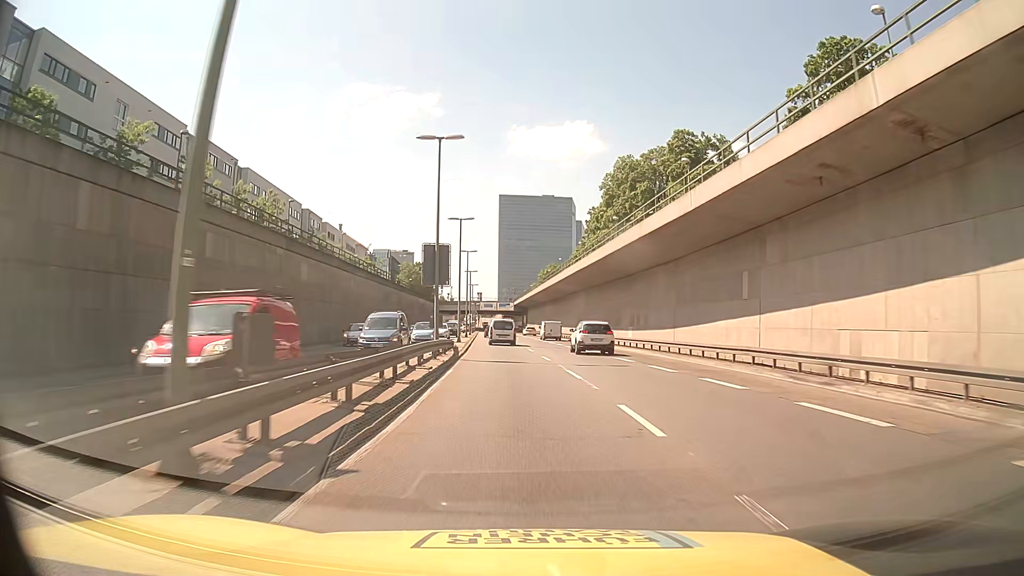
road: trunk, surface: asphalt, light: Day
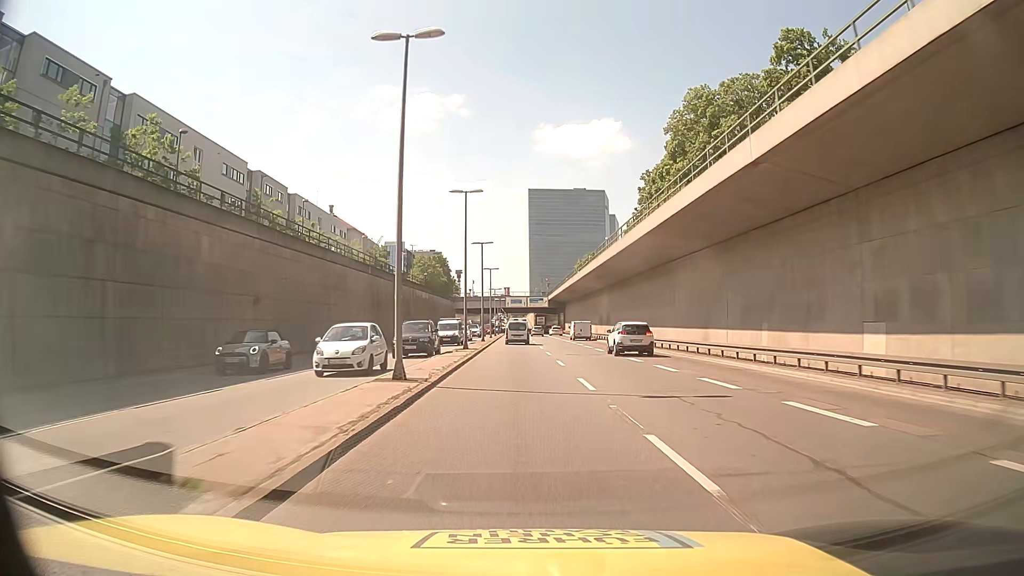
(-1.1, +30.1) m; -3°
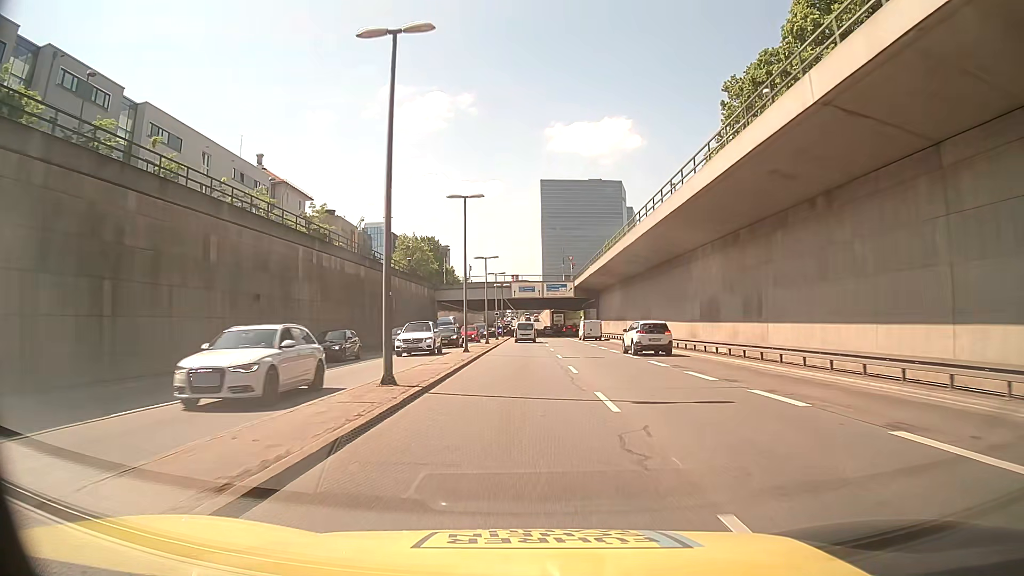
(-0.4, +40.2) m; -1°
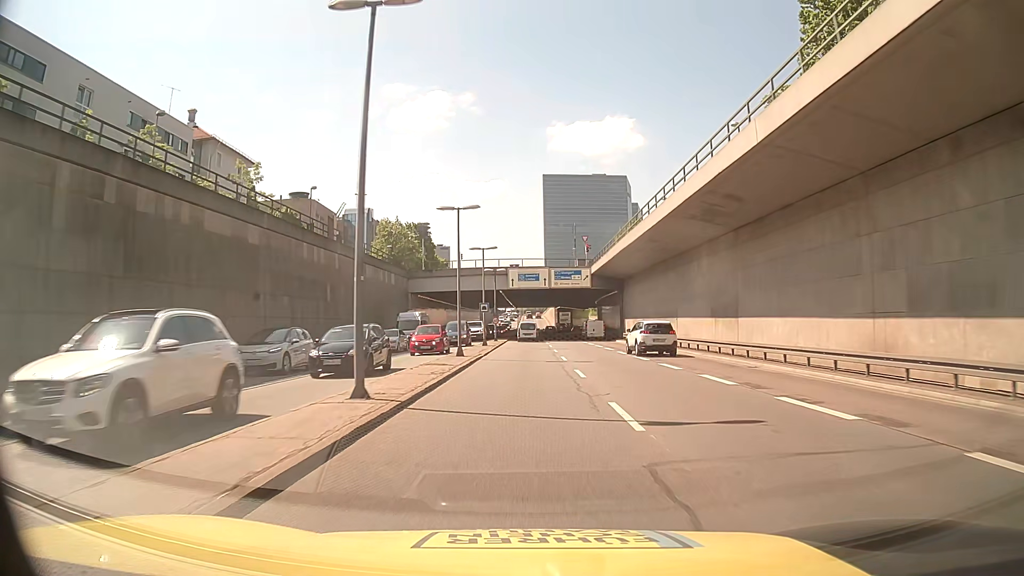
(0.0, +20.2) m; 0°
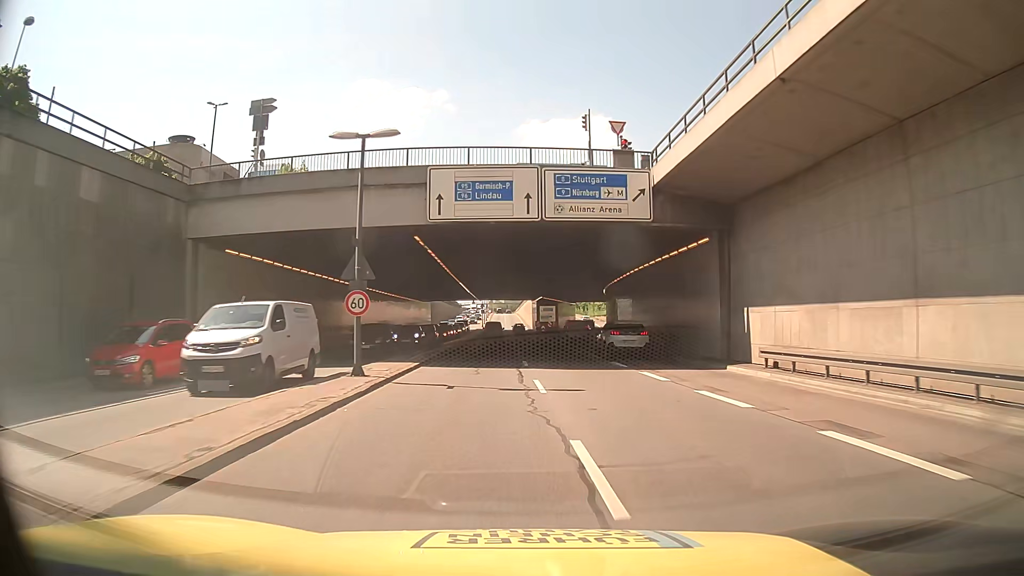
(+0.6, +40.4) m; +2°
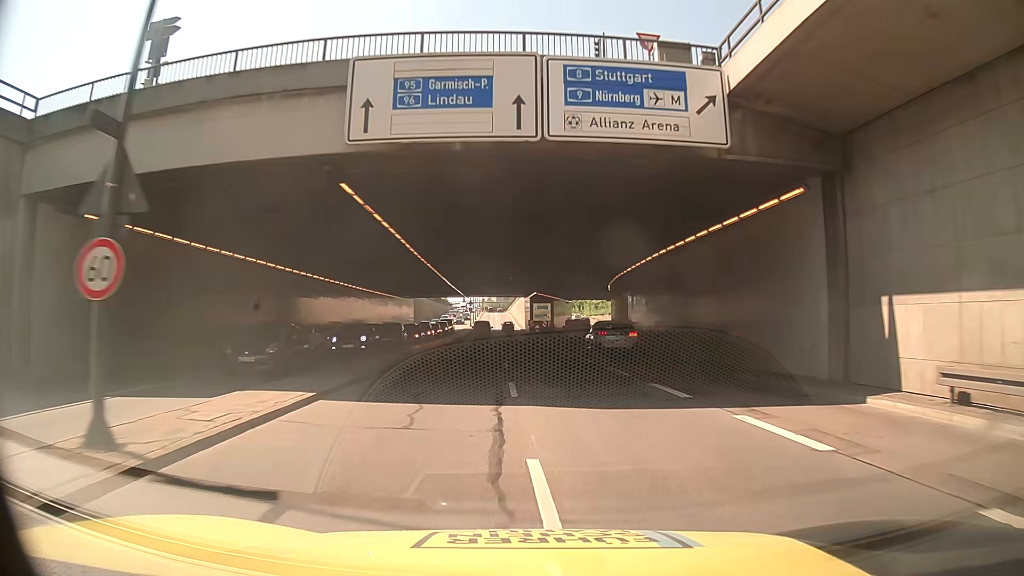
(+0.1, +10.1) m; +1°
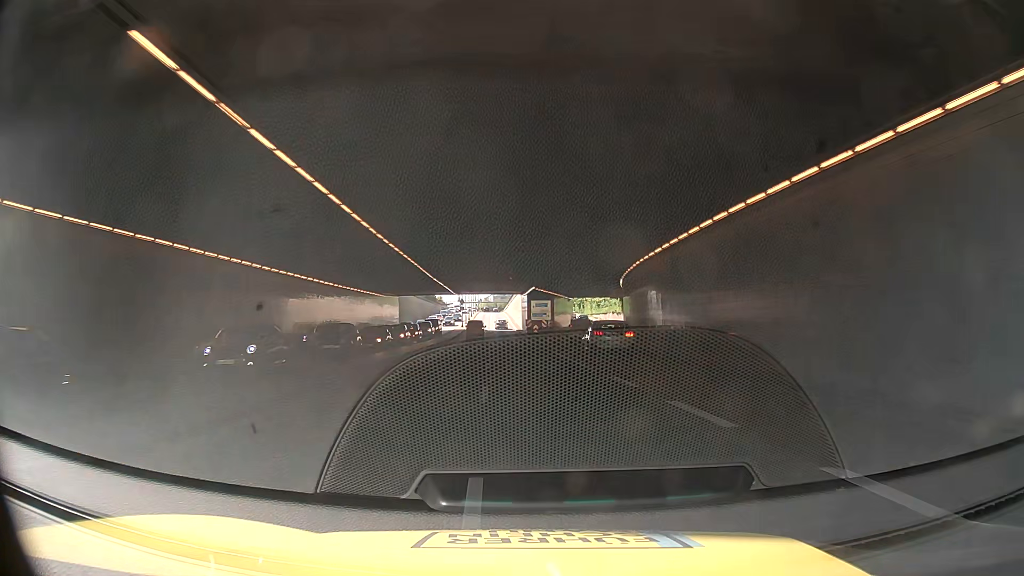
(0.0, +10.1) m; 0°
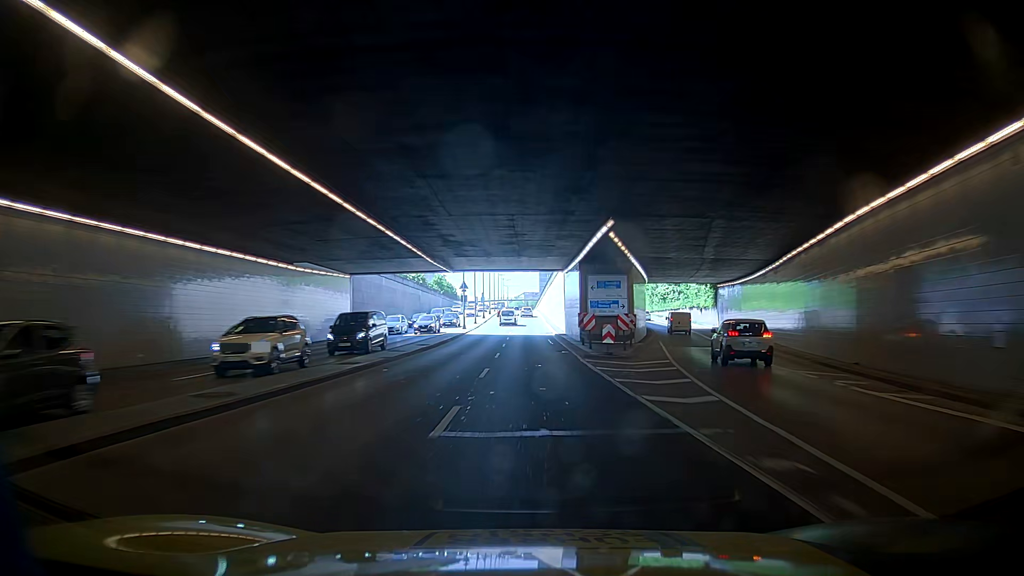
(-1.2, +40.3) m; -4°
